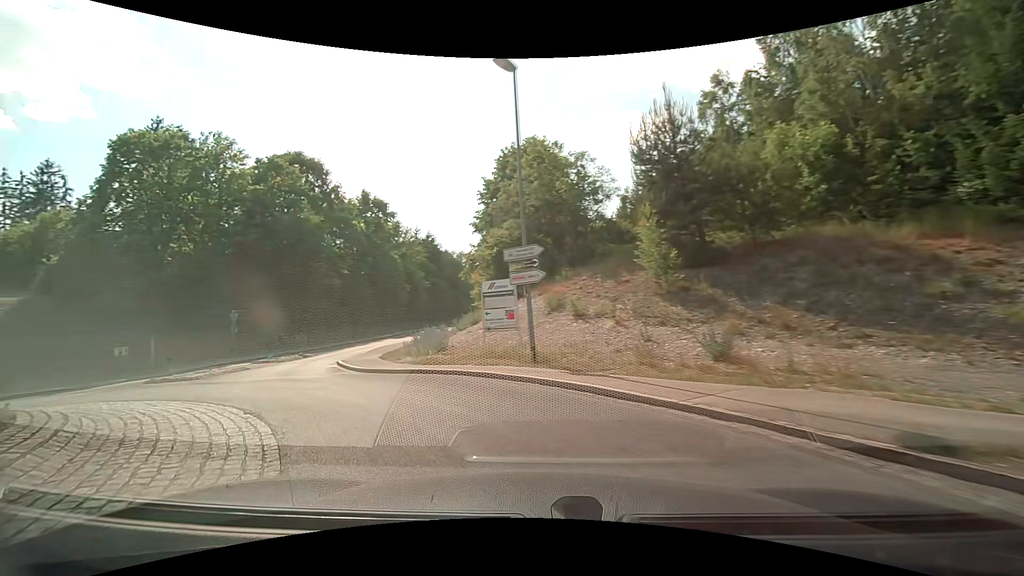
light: Day
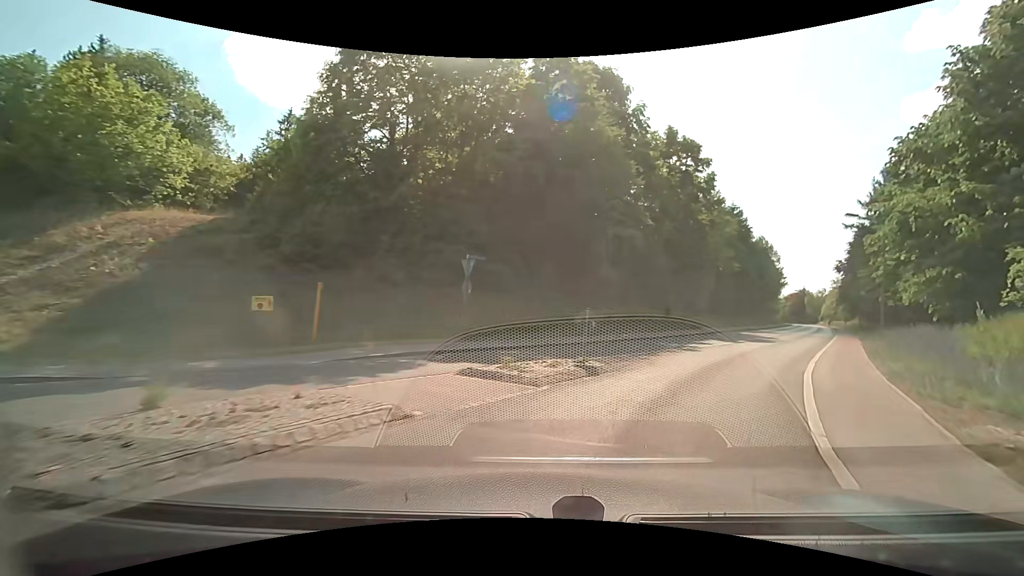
(-8.3, +17.7) m; -29°
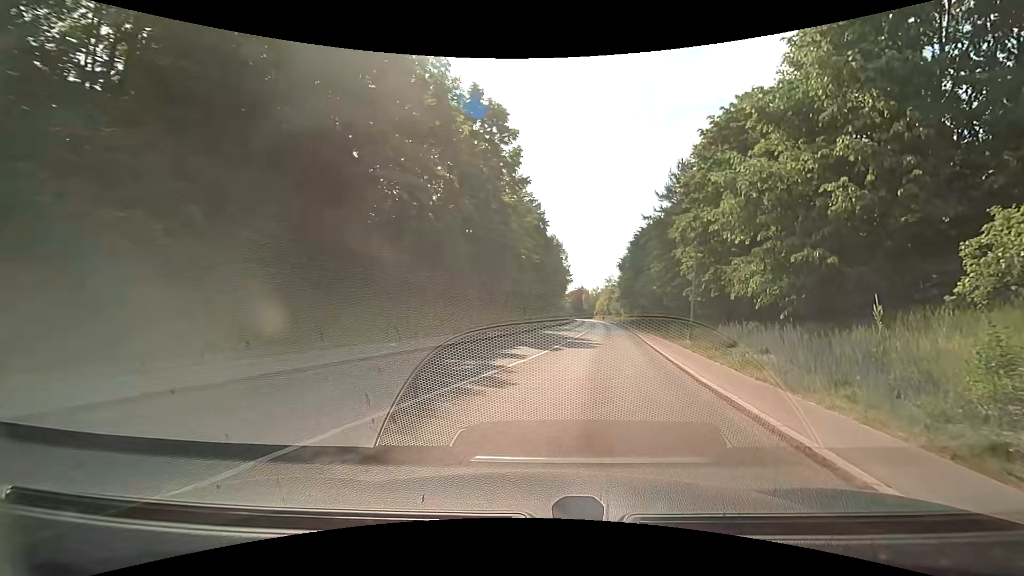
(+2.3, +10.7) m; +23°
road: tertiary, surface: asphalt
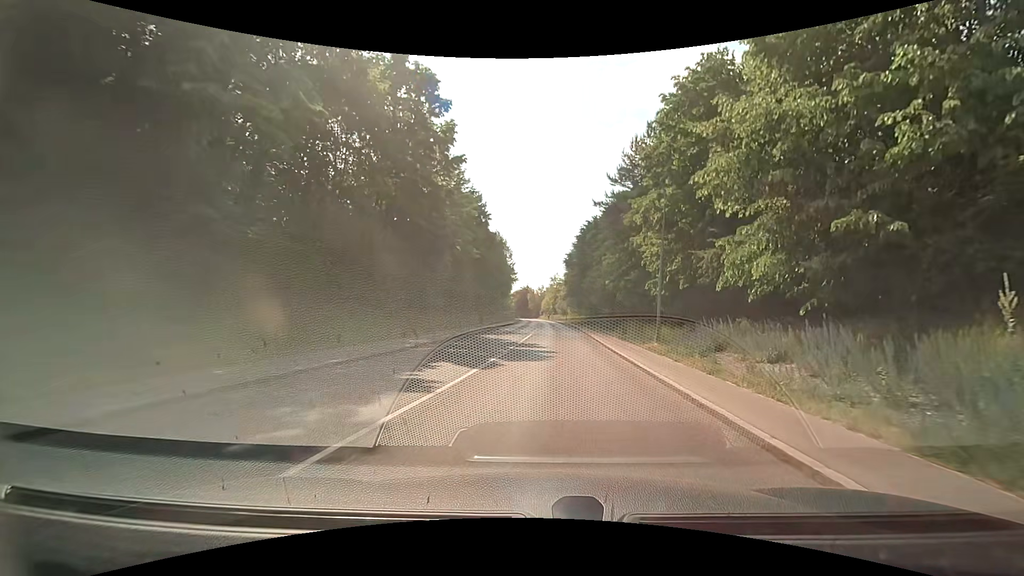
(+0.4, +6.3) m; +6°
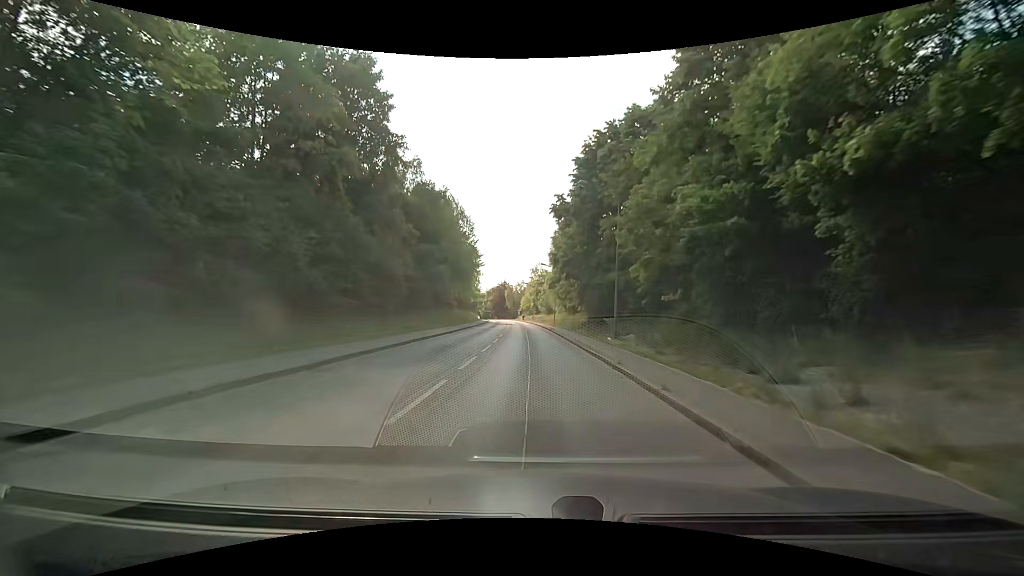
(+1.4, +41.8) m; +1°
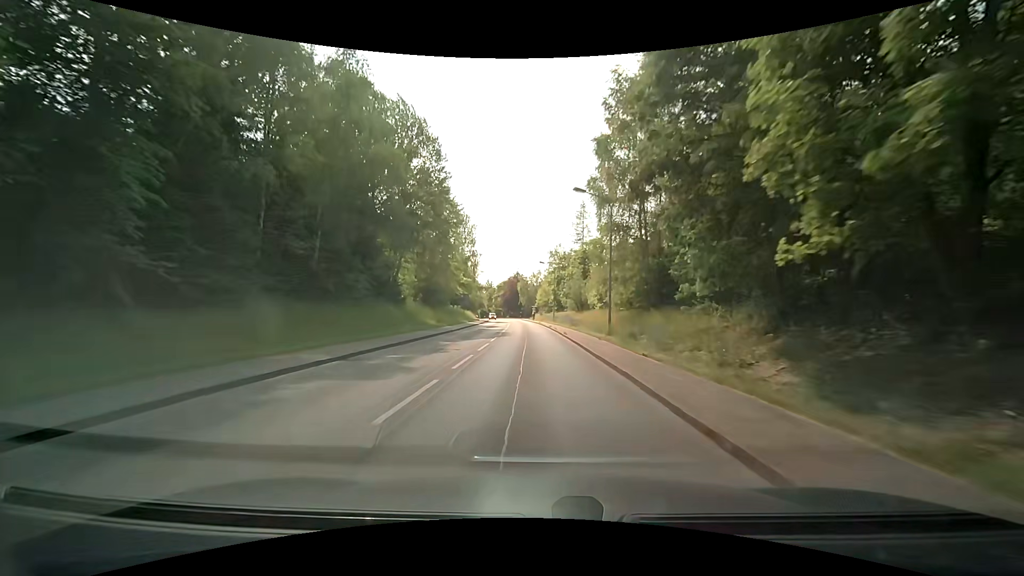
(-0.5, +42.7) m; -1°
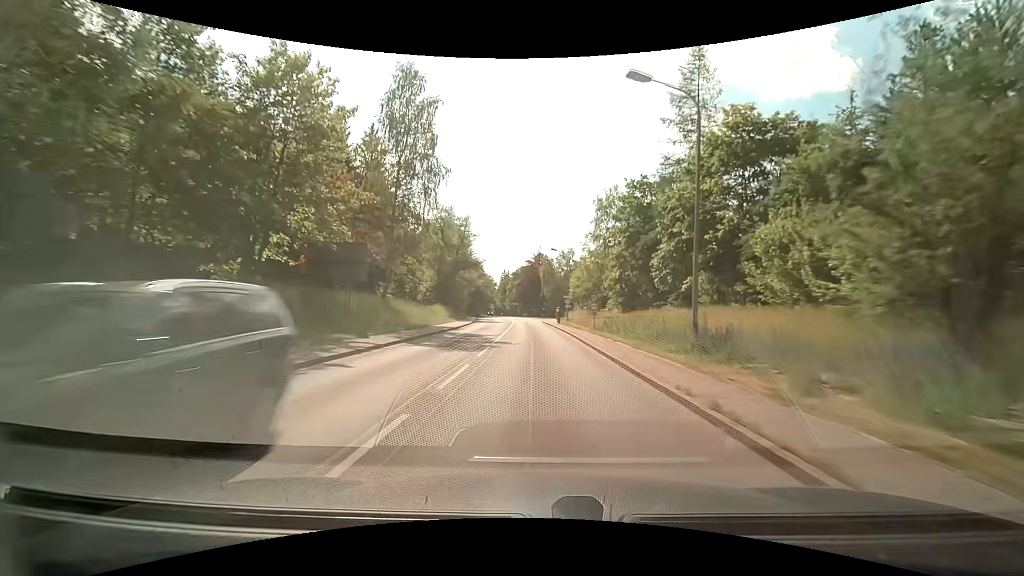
(-2.4, +58.1) m; -3°
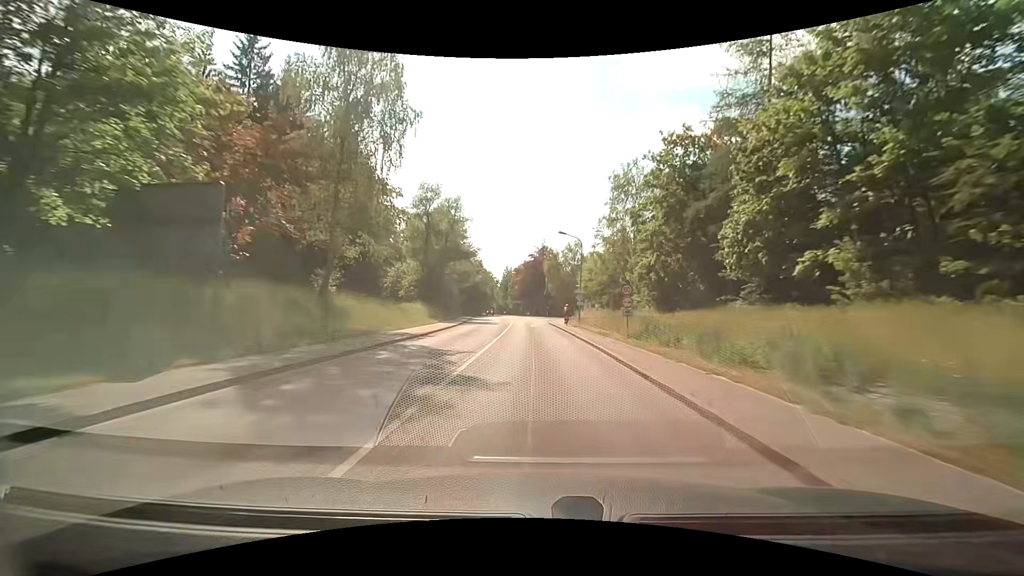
(-0.1, +11.9) m; 0°
(0, +10) (0, +20) (0, +30) (-1, +40) (-1, +50) (-2, +60) (-2, +70) (-3, +80) (-4, +90) (-4, +100) m
